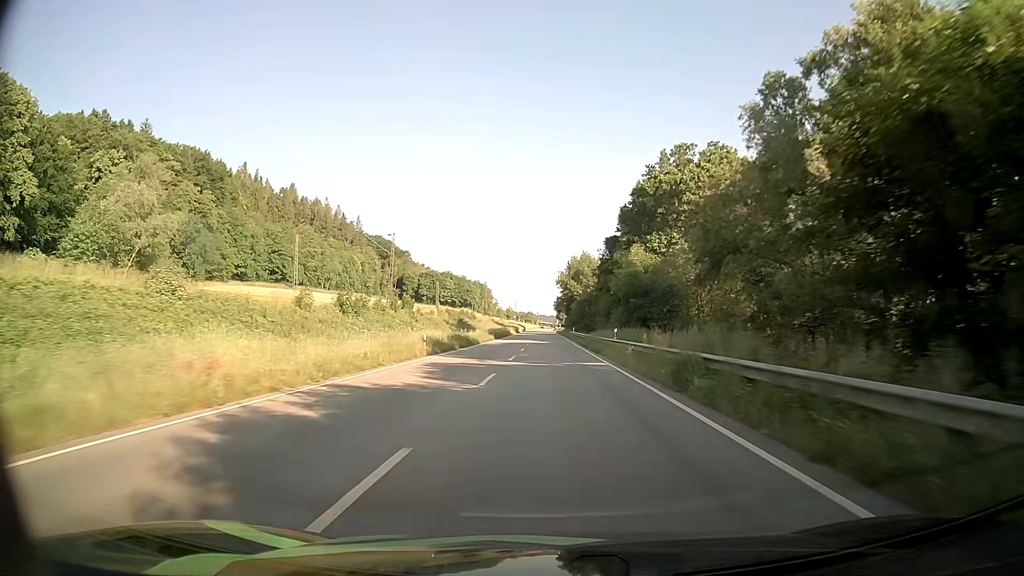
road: primary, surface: asphalt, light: Day
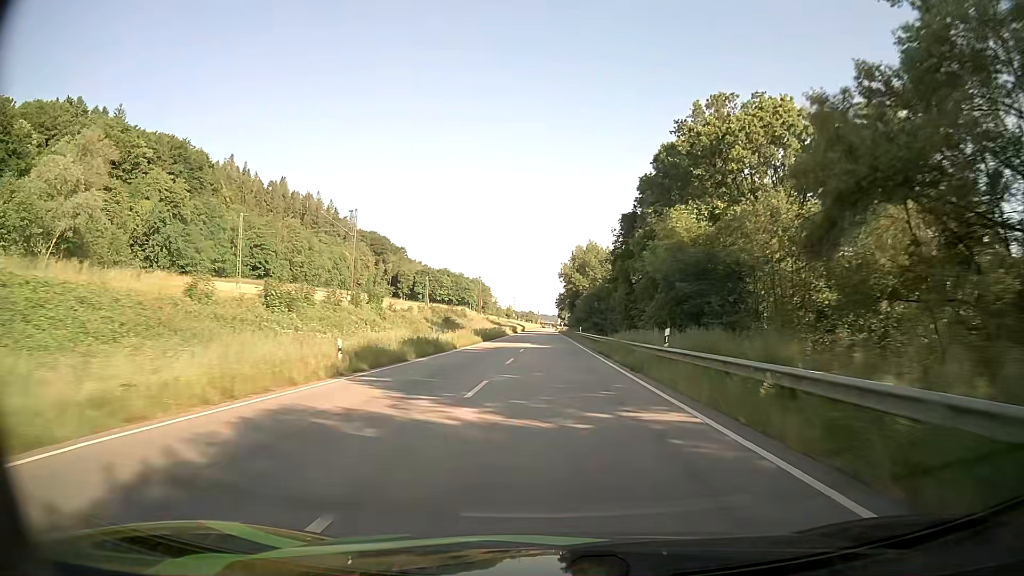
(0.0, +15.0) m; 0°
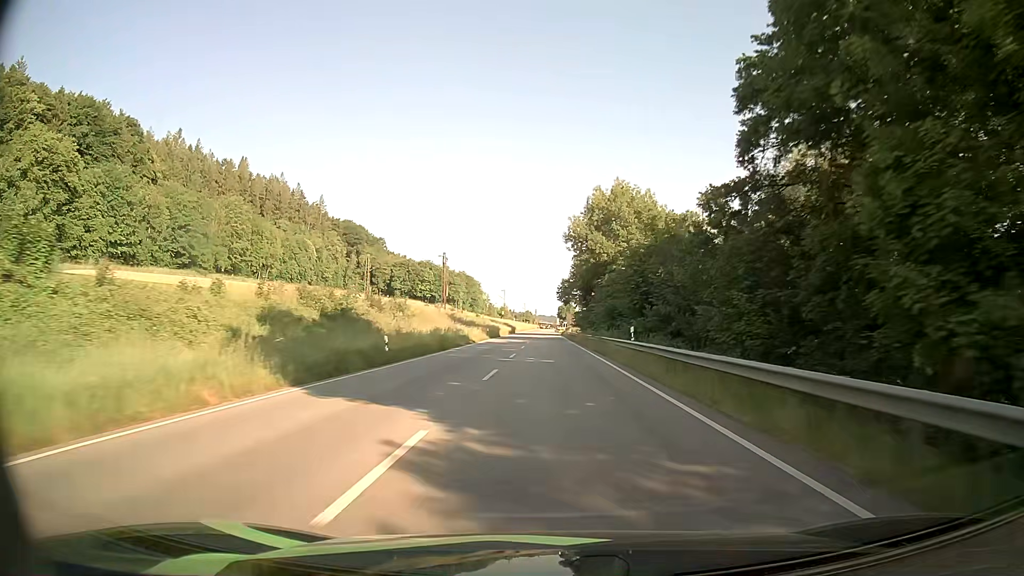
(-0.1, +45.1) m; 0°
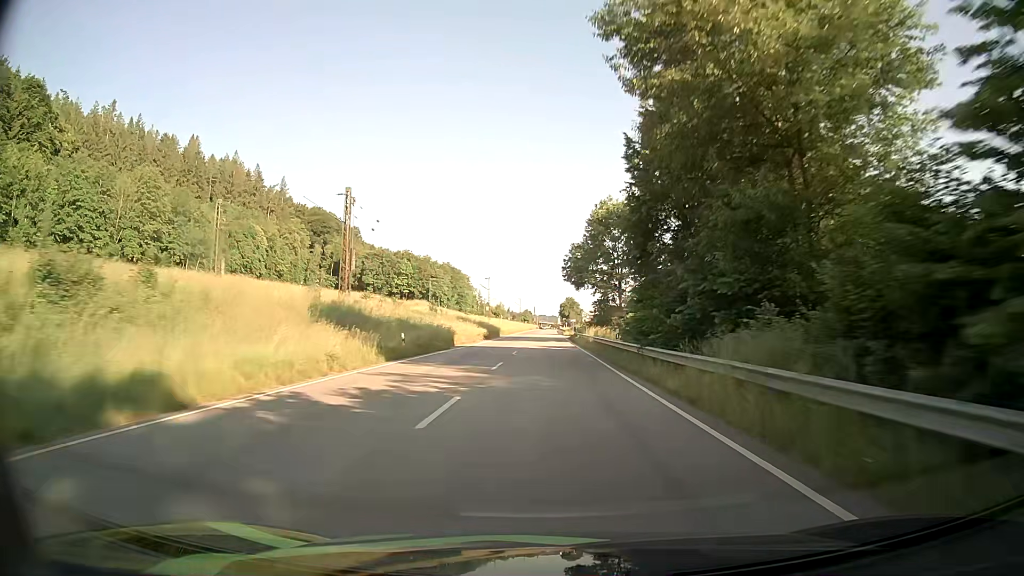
(+0.1, +44.7) m; 0°
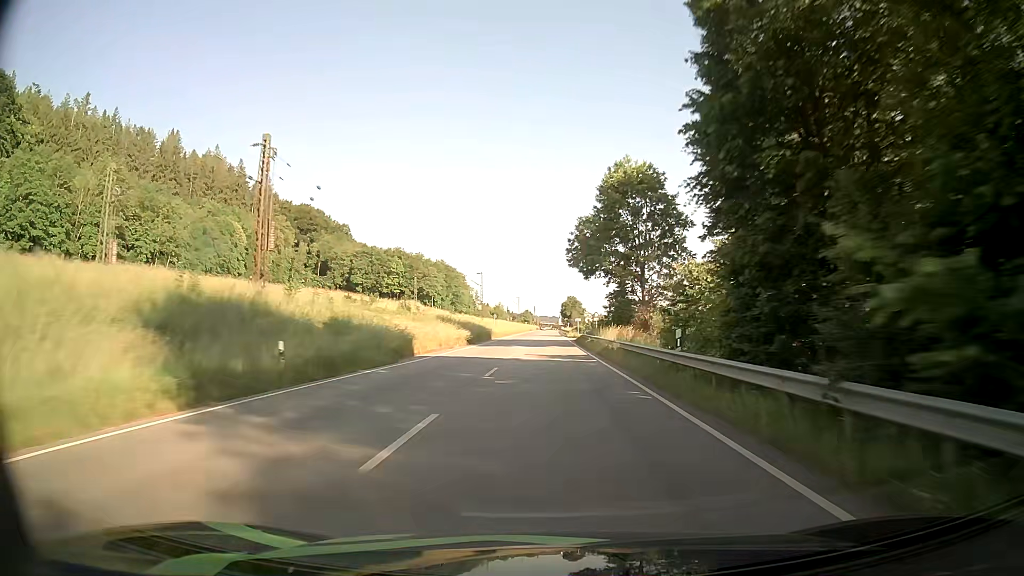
(0.0, +14.9) m; 0°
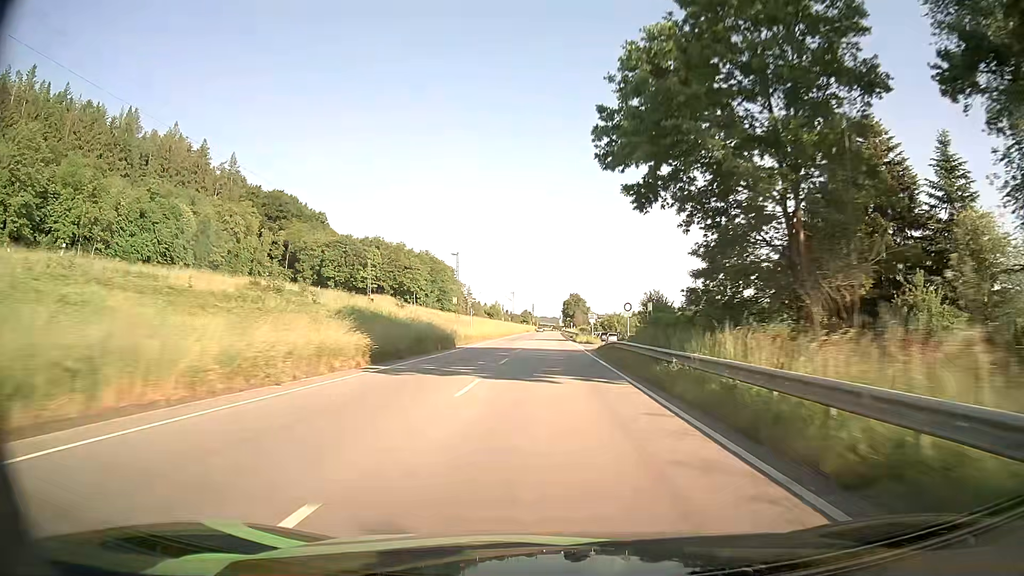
(-0.1, +29.9) m; 0°
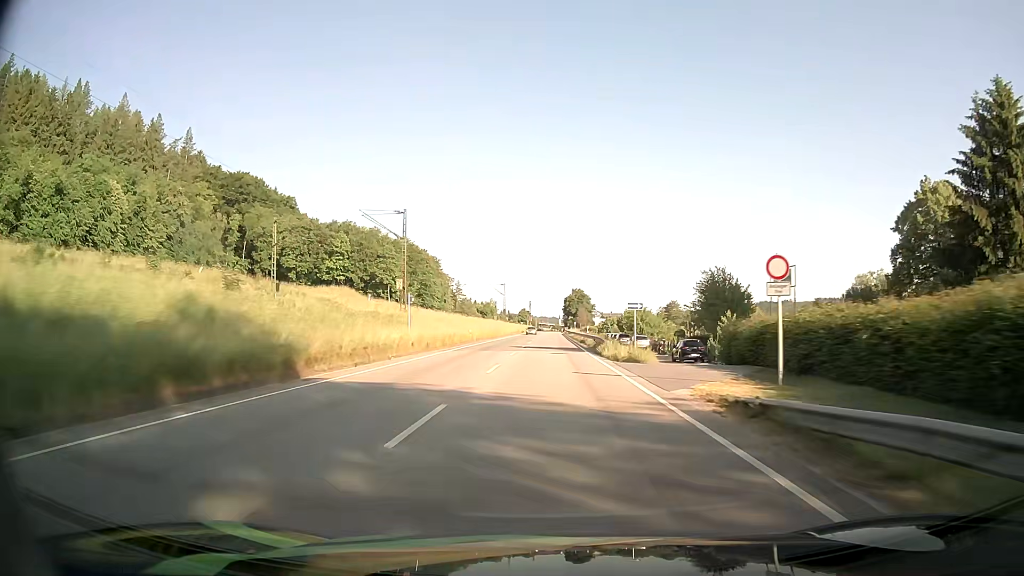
(+0.1, +30.3) m; 0°
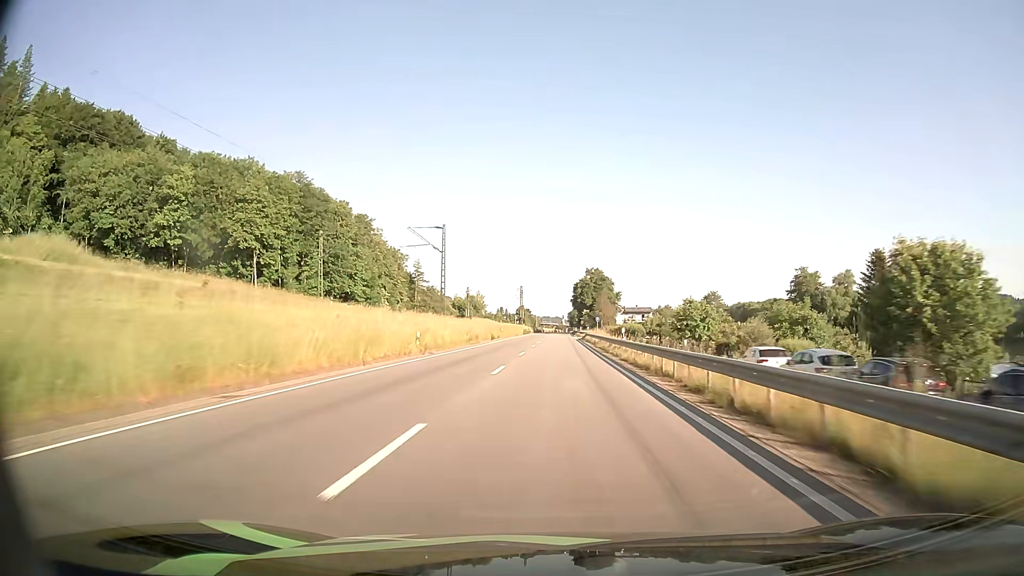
(-0.1, +76.3) m; 0°
(0, +10) (0, +20) (0, +30) (0, +40) (0, +50) (0, +60) (+1, +70) (+1, +80) (+1, +90) (+1, +100) m
